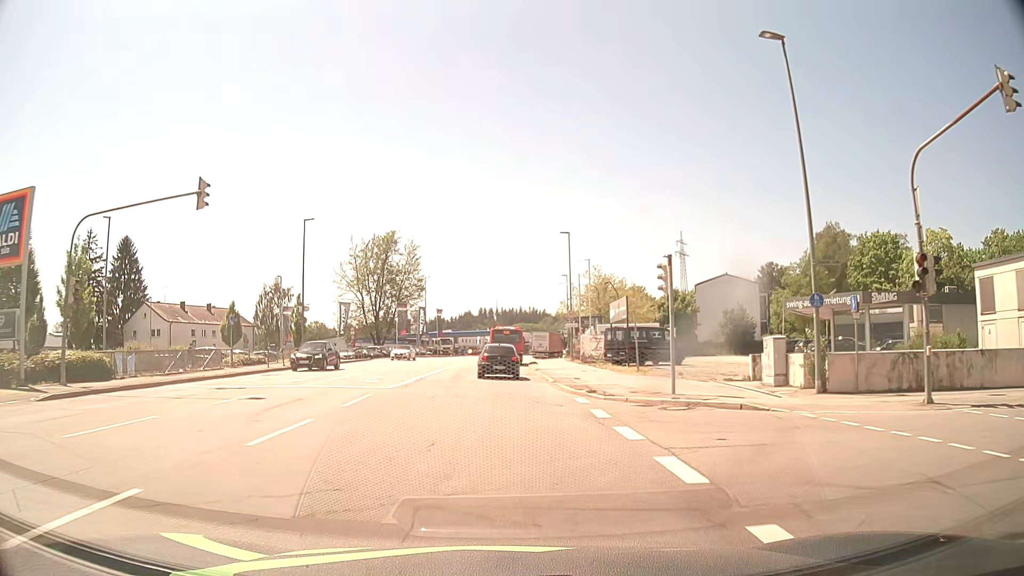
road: tertiary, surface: asphalt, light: Day
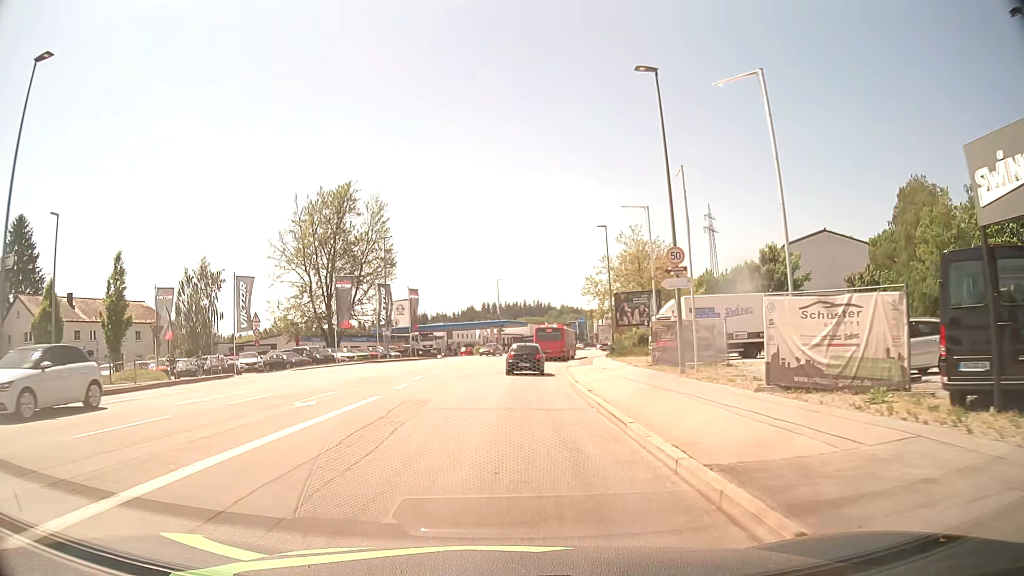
(-0.1, +31.7) m; 0°
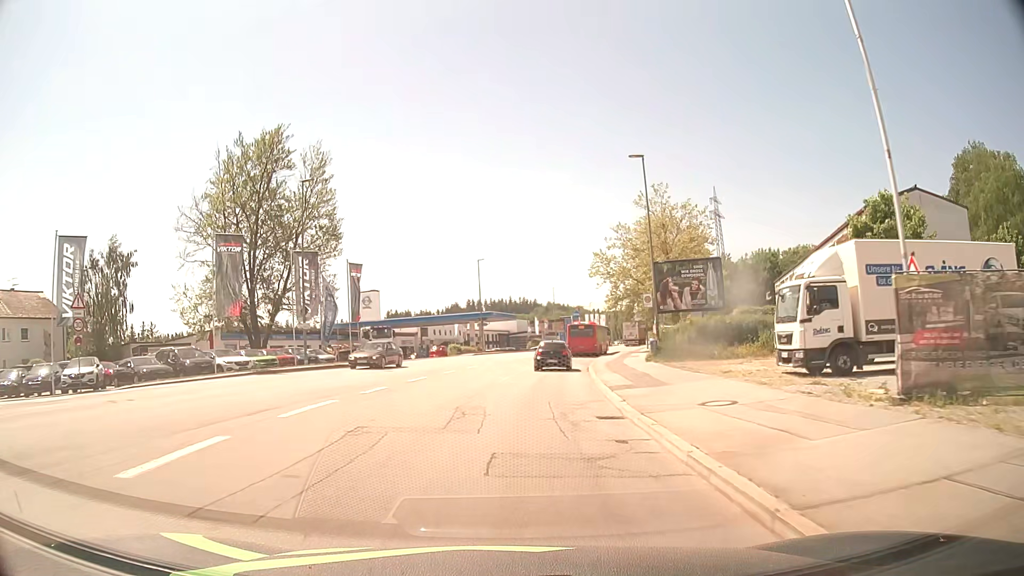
(+0.2, +19.9) m; +1°
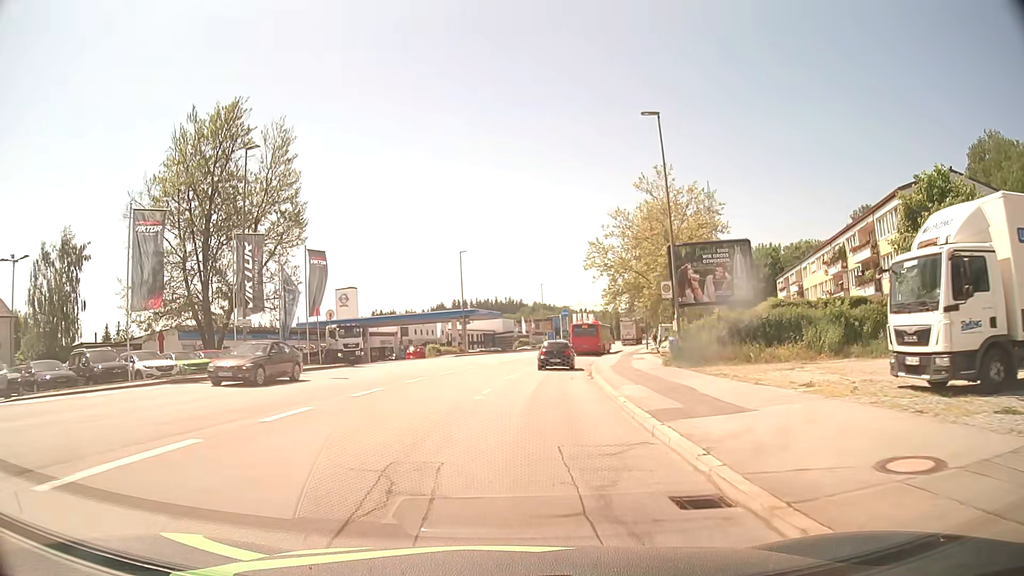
(+0.1, +6.8) m; +1°
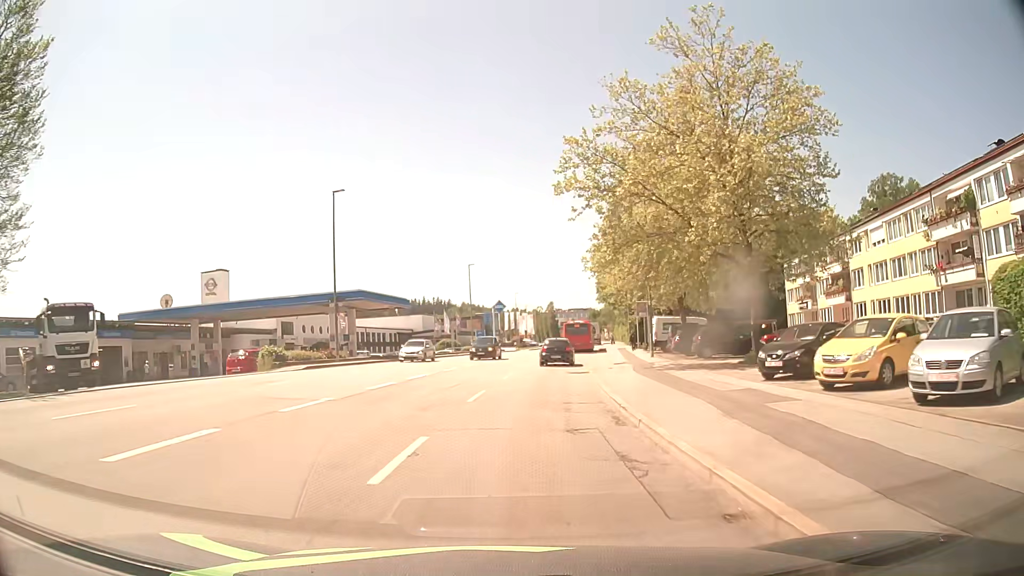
(+1.3, +27.9) m; +6°
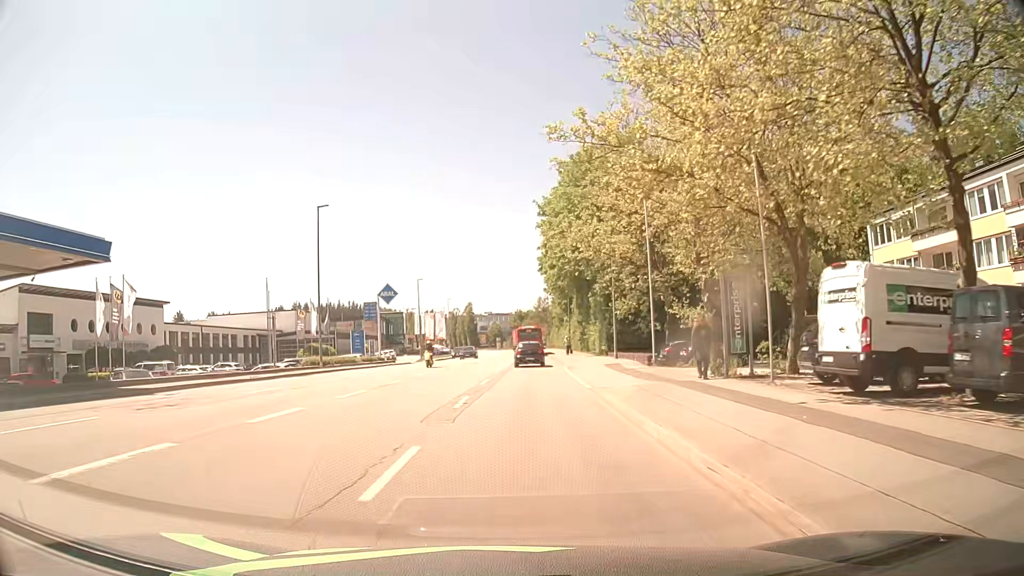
(+2.4, +36.4) m; +7°
(0, +10) (0, +20) (+1, +30) (+1, +40) (+1, +50) (+2, +60) (+2, +70) (+2, +80) (+2, +90) (+3, +100) m
